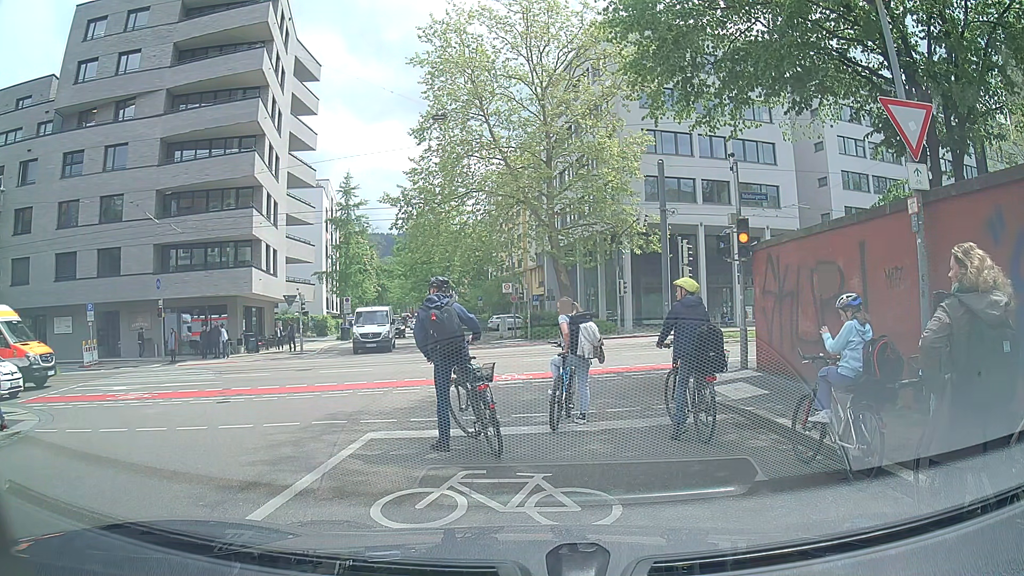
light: Day
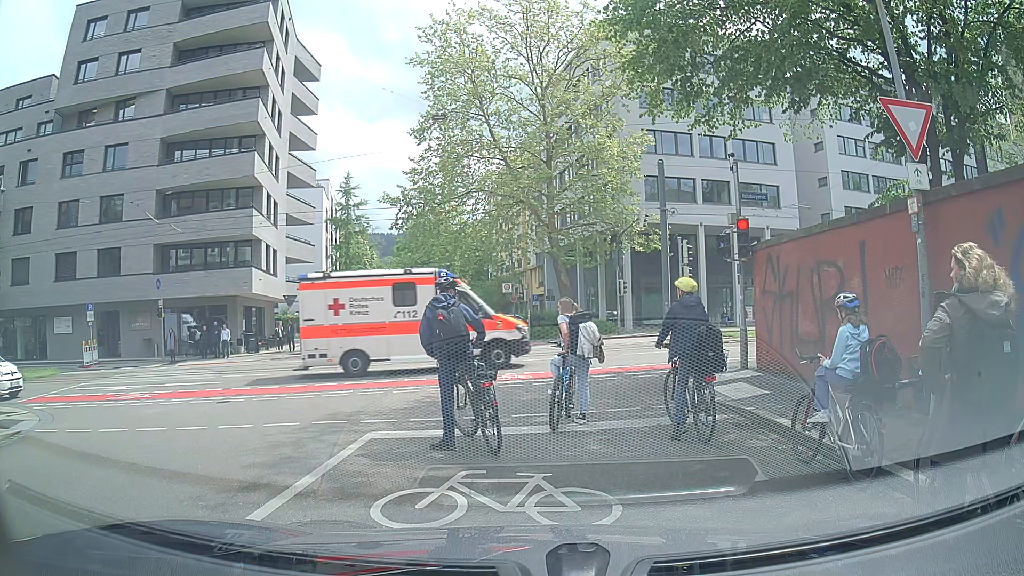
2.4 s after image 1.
(0.0, 0.0) m; 0°
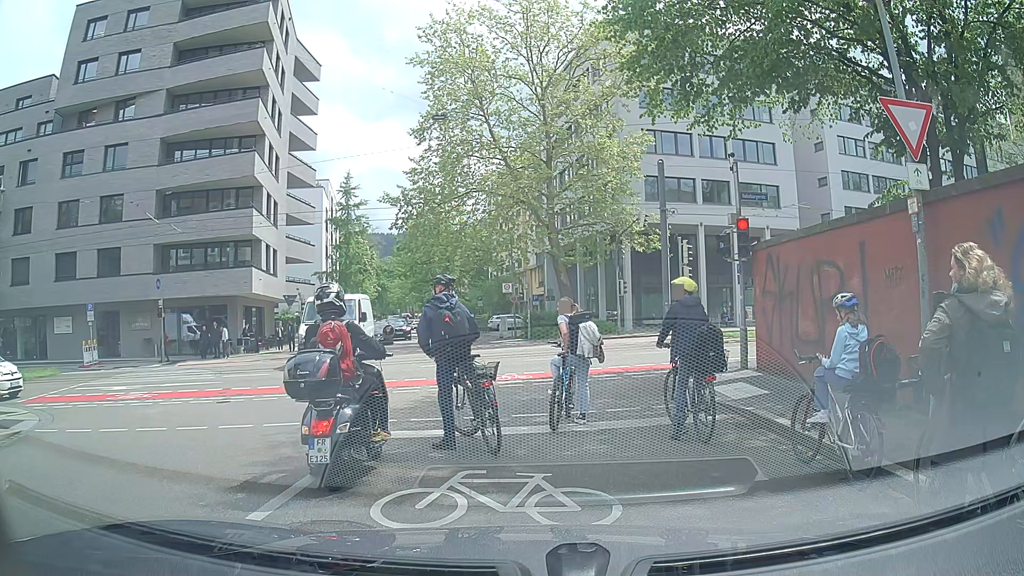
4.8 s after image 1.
(0.0, 0.0) m; 0°
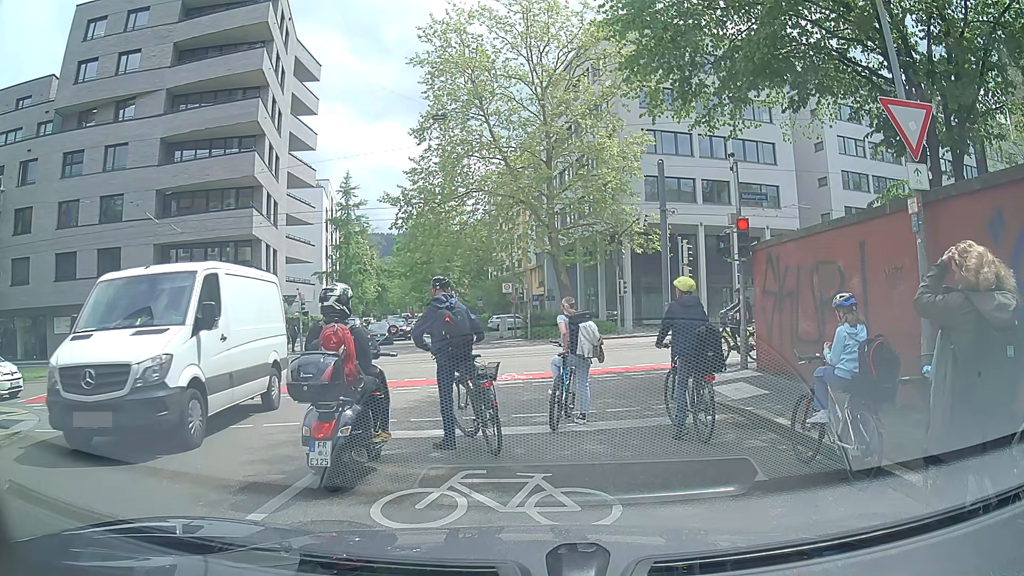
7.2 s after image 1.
(0.0, 0.0) m; 0°
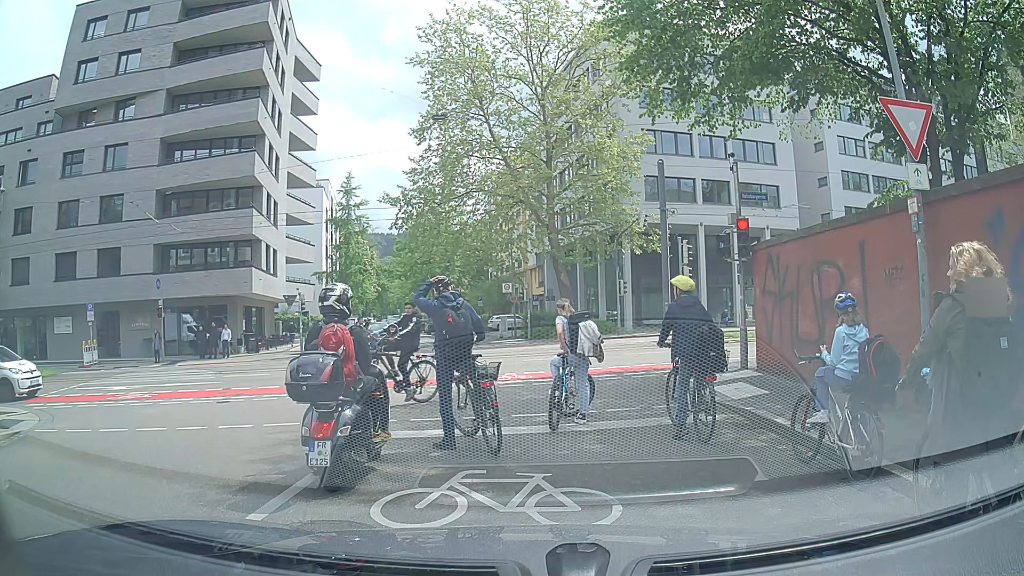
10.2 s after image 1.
(0.0, 0.0) m; 0°
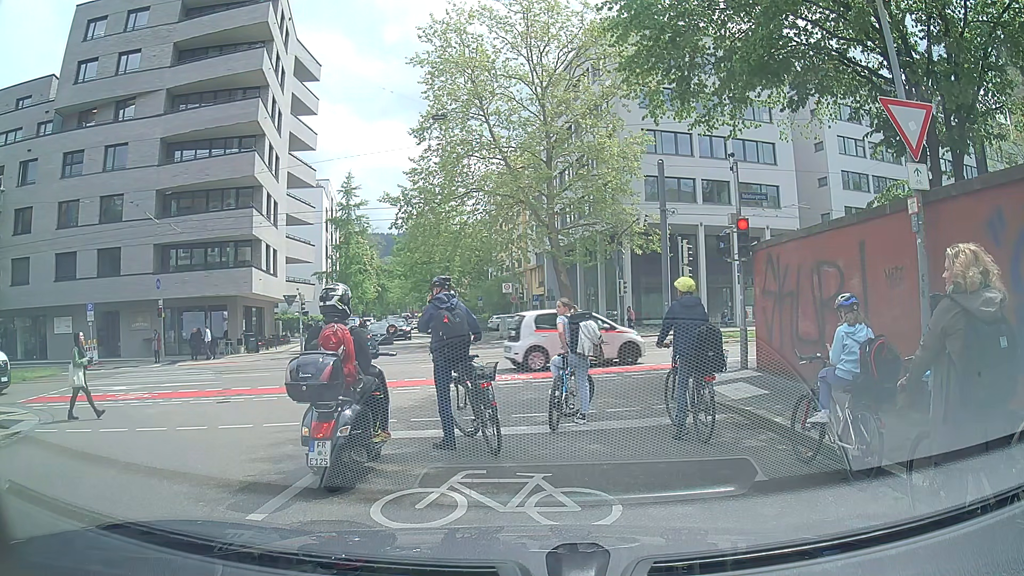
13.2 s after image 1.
(0.0, 0.0) m; 0°
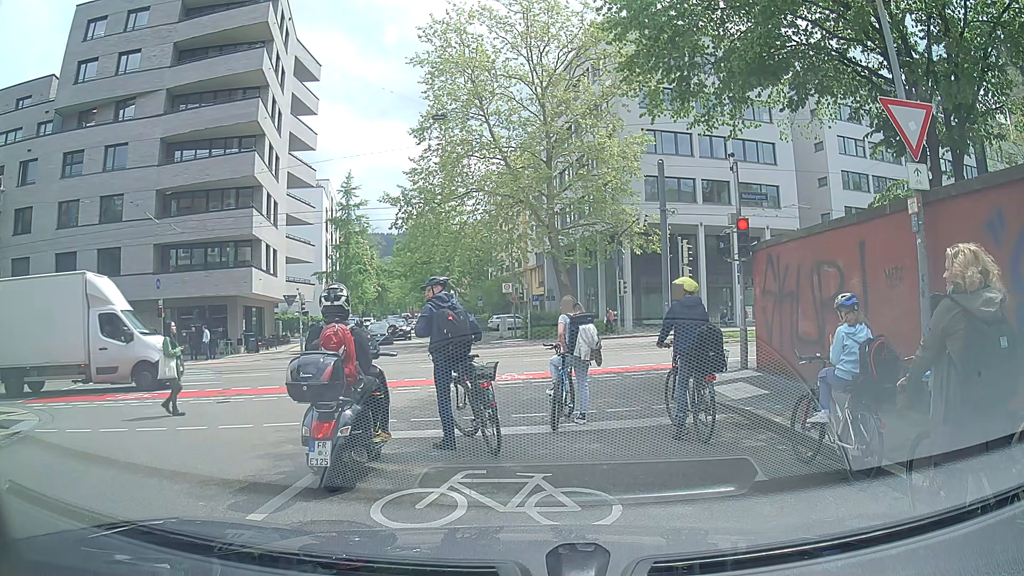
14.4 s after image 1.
(0.0, 0.0) m; 0°
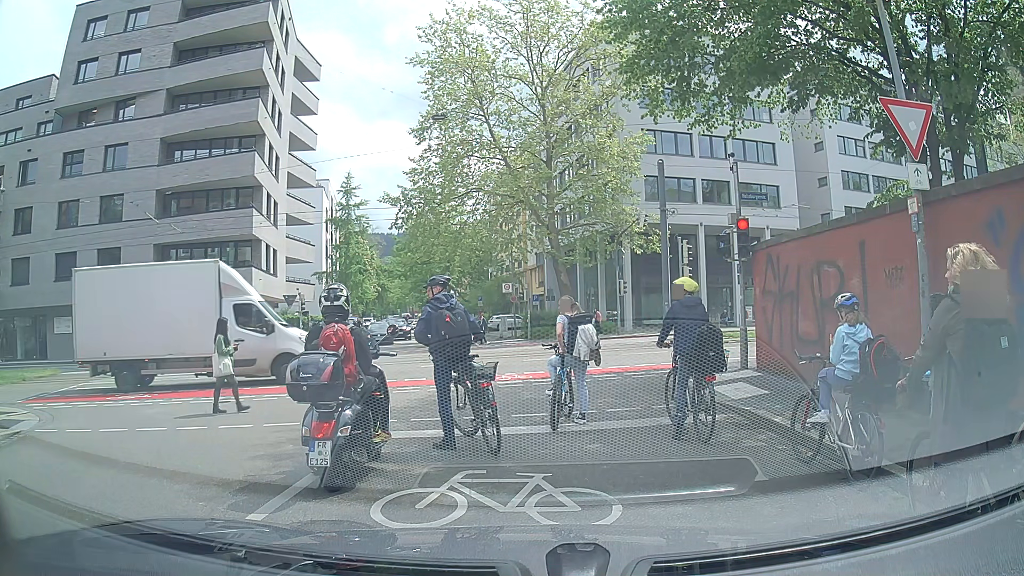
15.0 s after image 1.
(0.0, 0.0) m; 0°
